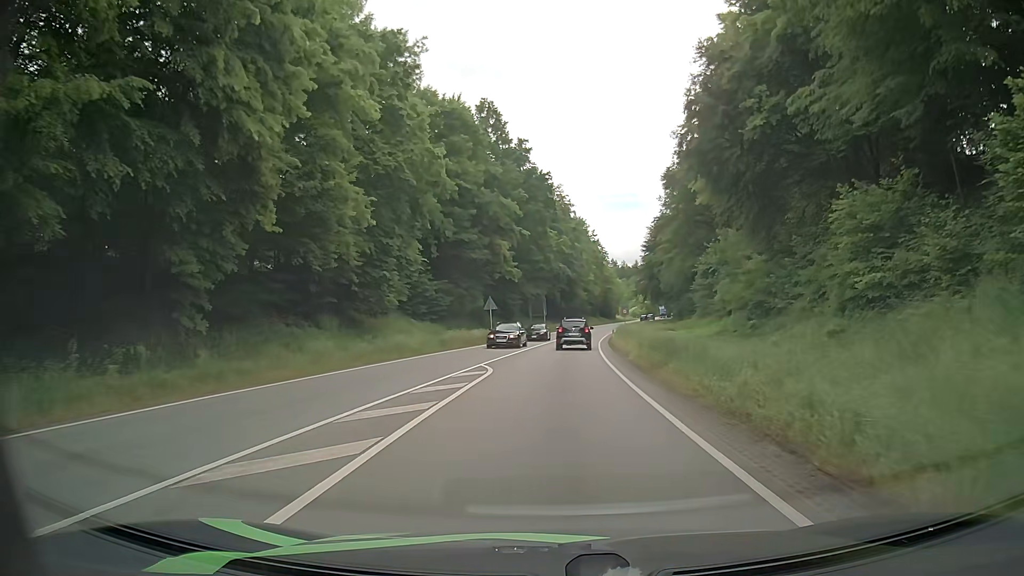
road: primary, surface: asphalt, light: Day
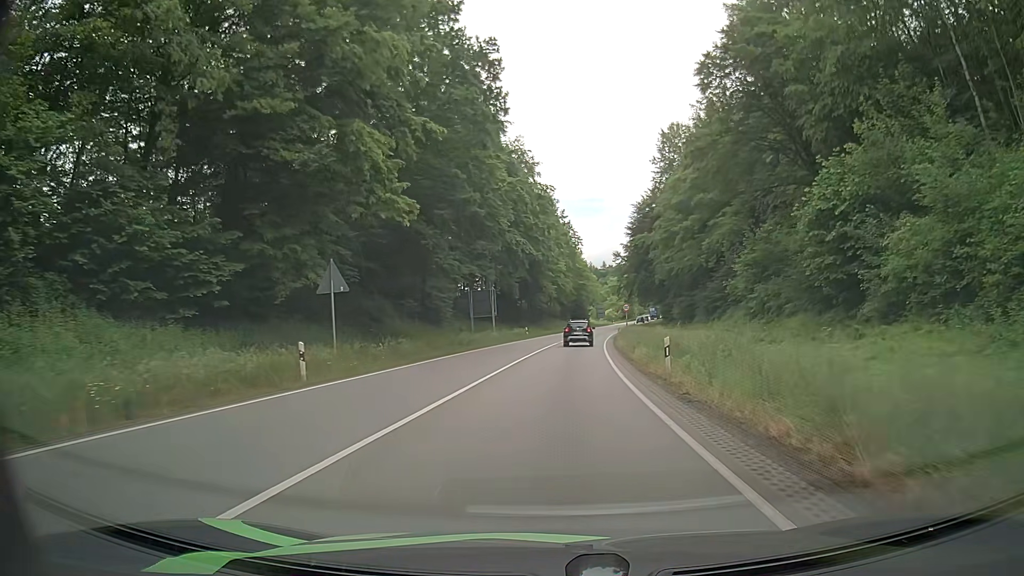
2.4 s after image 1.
(+1.1, +34.0) m; +3°
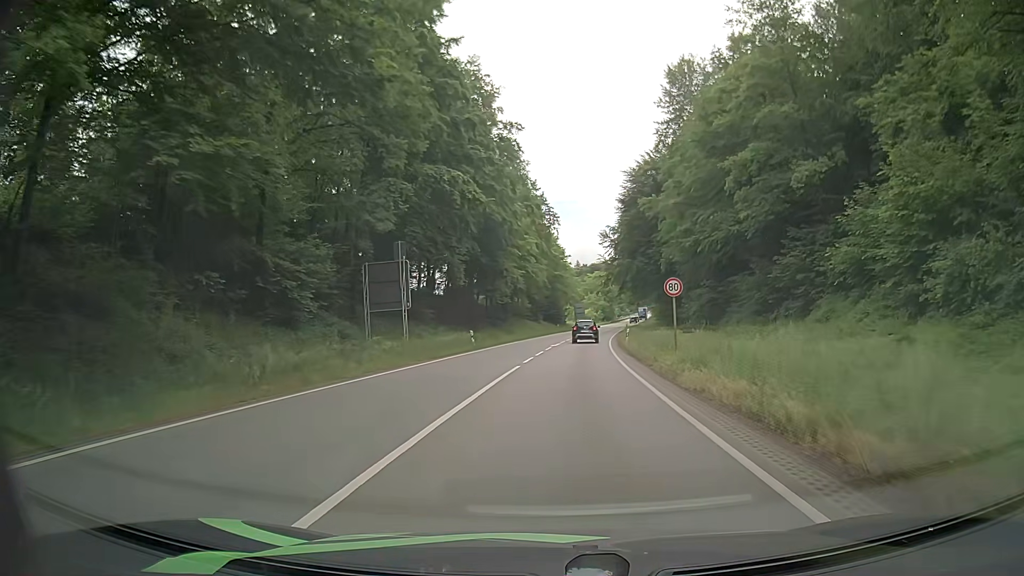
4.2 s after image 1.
(+0.6, +27.3) m; +3°
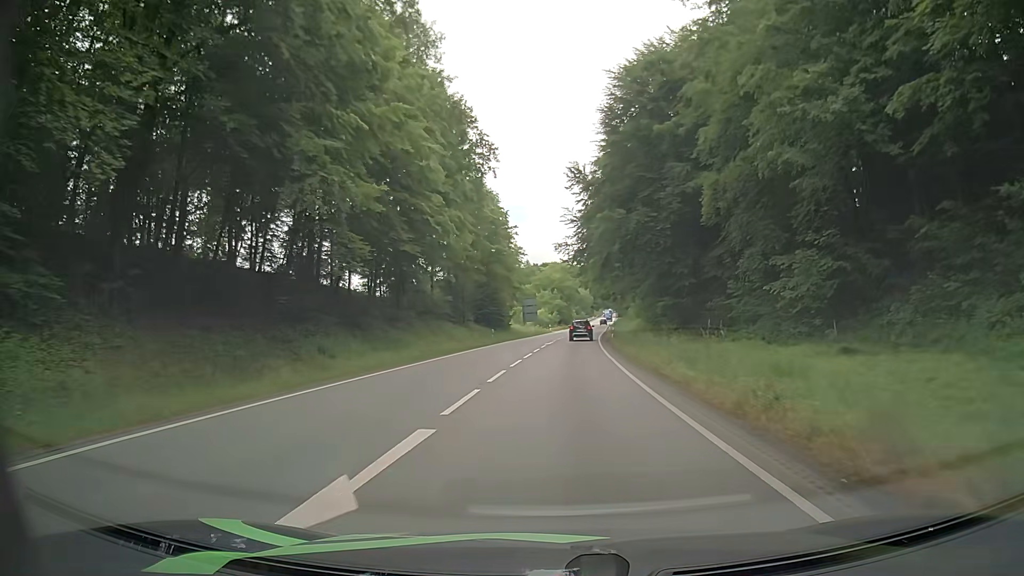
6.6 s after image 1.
(+1.2, +38.3) m; +4°
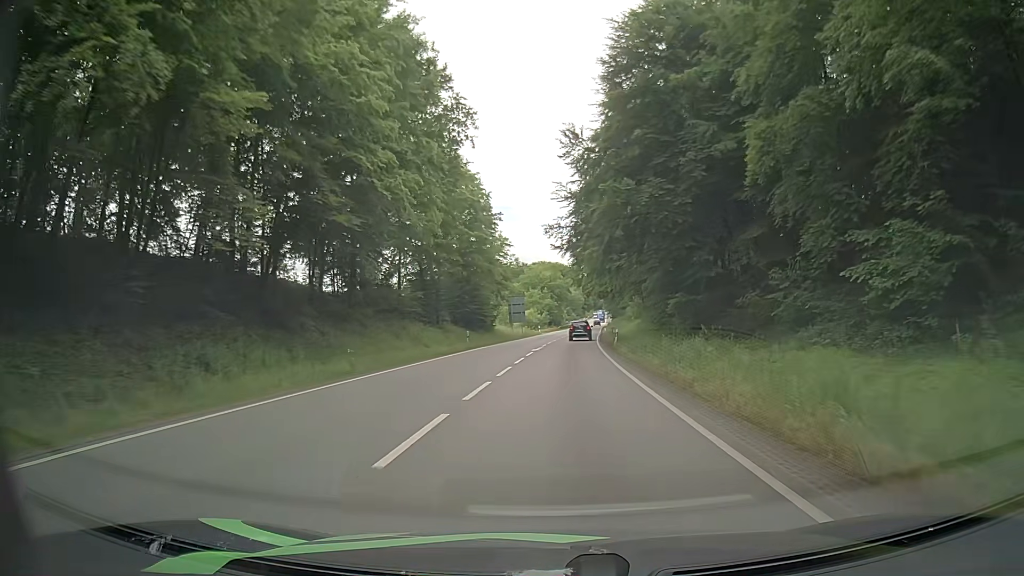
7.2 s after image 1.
(+0.1, +9.9) m; +1°
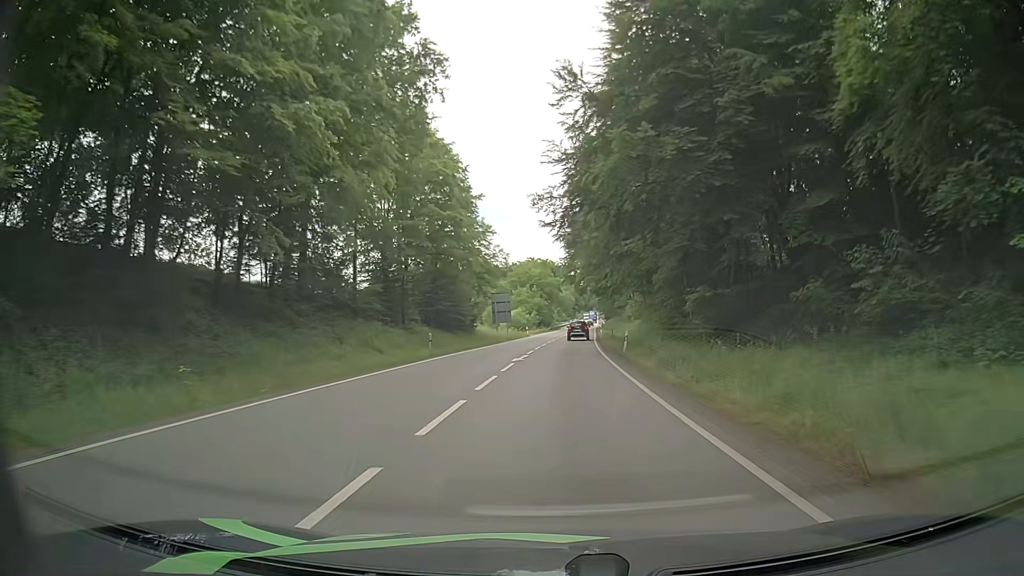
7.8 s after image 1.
(0.0, +10.0) m; +1°
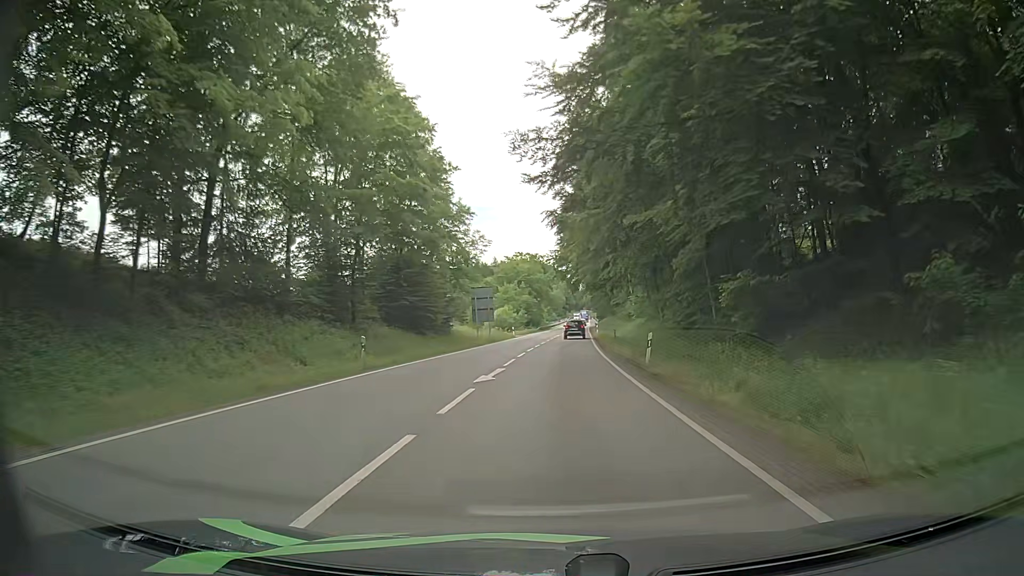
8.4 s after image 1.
(0.0, +10.1) m; 0°
